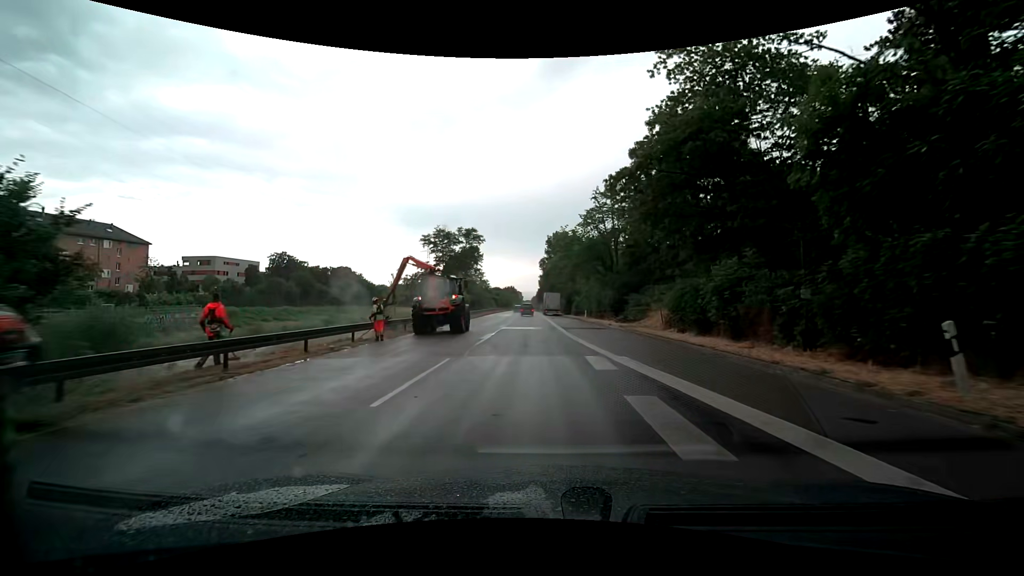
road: trunk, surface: asphalt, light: Day
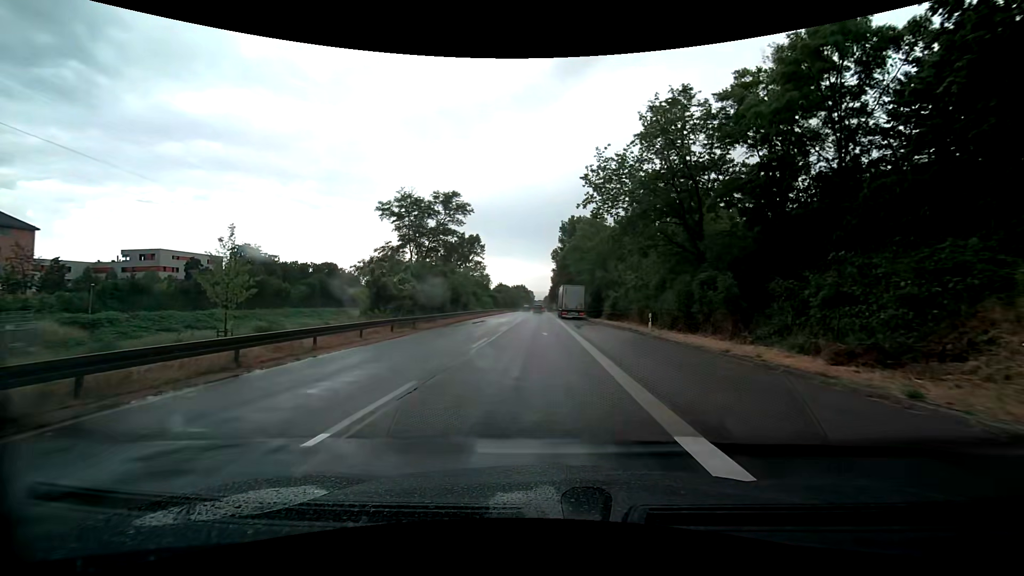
(-0.2, +27.9) m; -2°
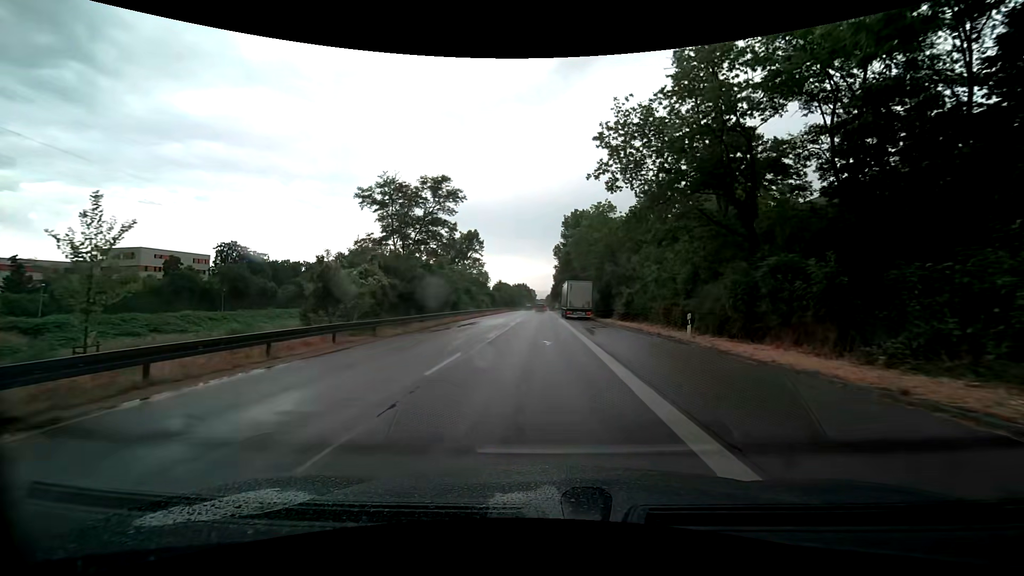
(0.0, +6.8) m; +1°
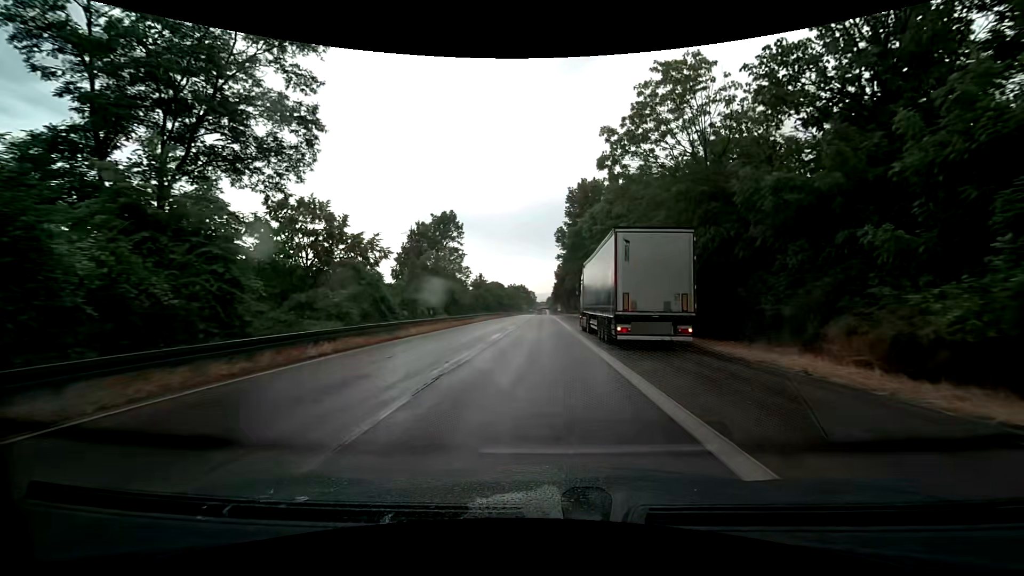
(-0.4, +33.9) m; 0°
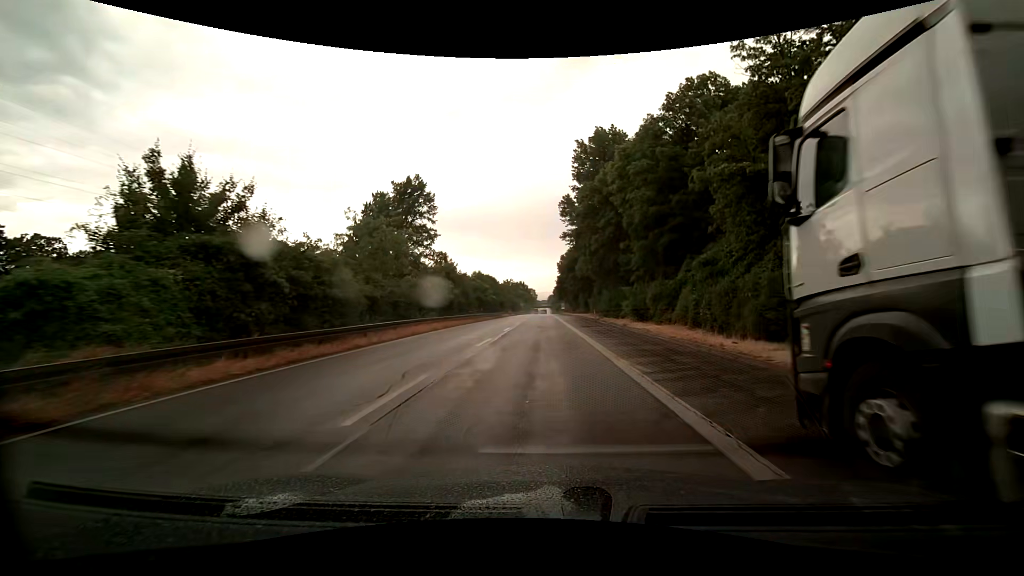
(-0.4, +27.6) m; -2°
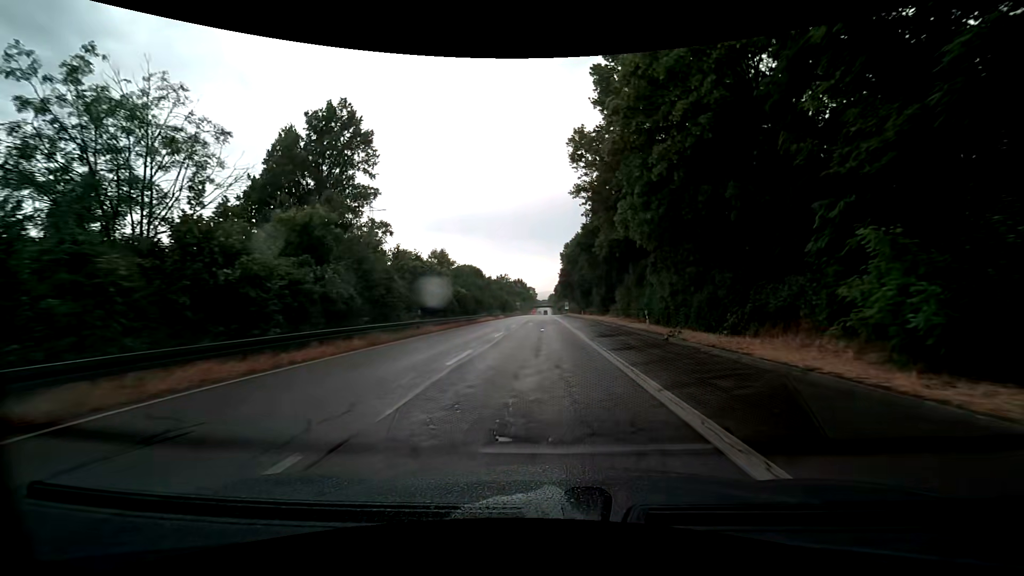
(+0.3, +28.2) m; +1°
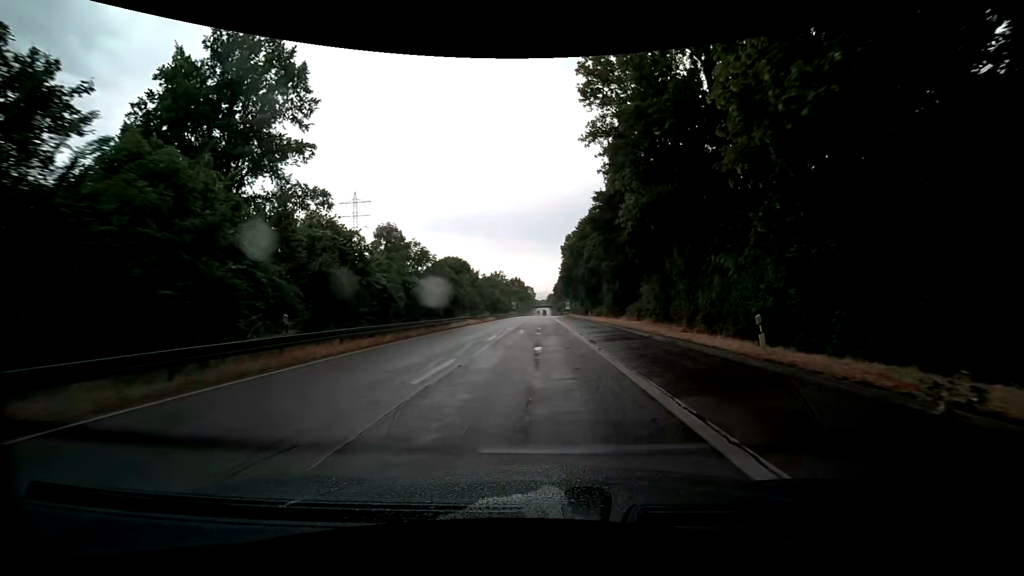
(-0.1, +14.5) m; 0°
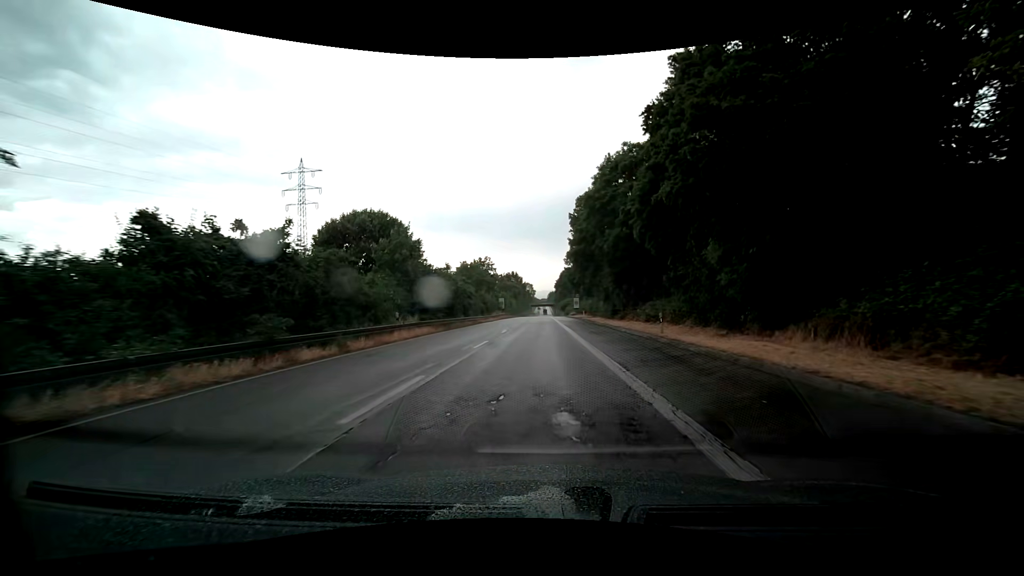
(-0.1, +37.3) m; 0°
(0, +10) (0, +20) (0, +30) (0, +40) (0, +50) (0, +60) (0, +70) (0, +80) (0, +90) (0, +100) m
